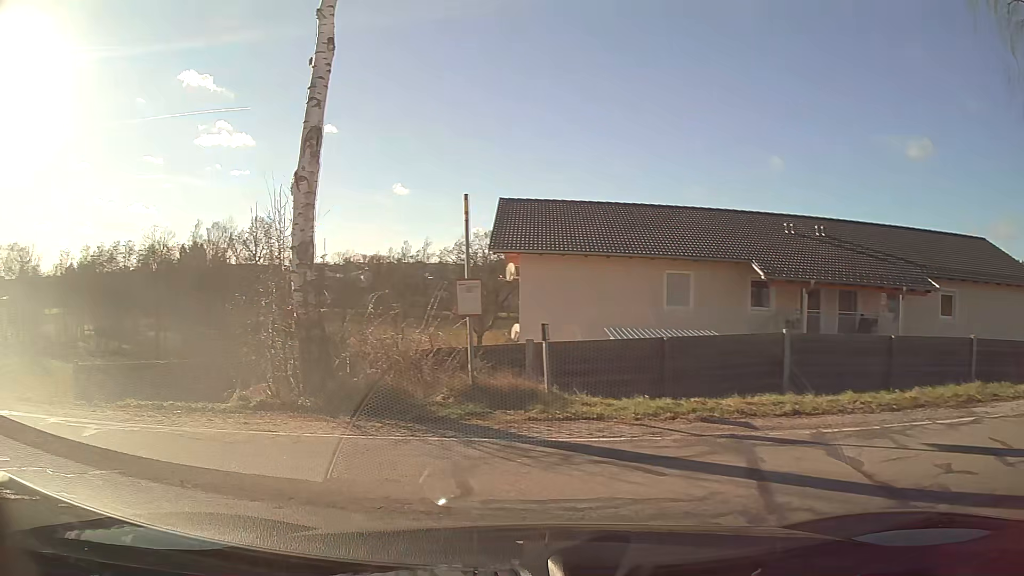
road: residential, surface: asphalt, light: Day
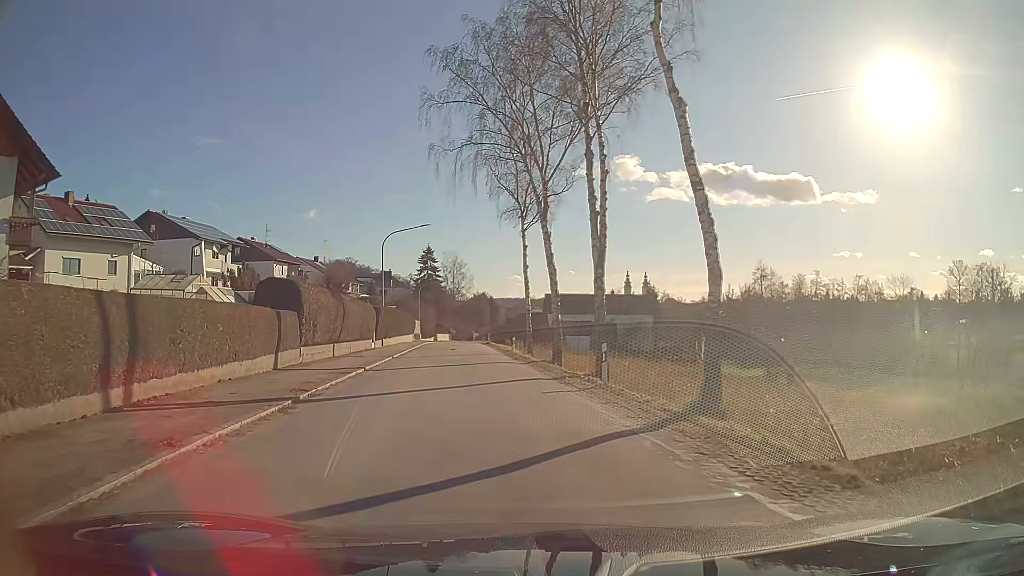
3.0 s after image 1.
(-9.4, +6.6) m; -78°
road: tertiary
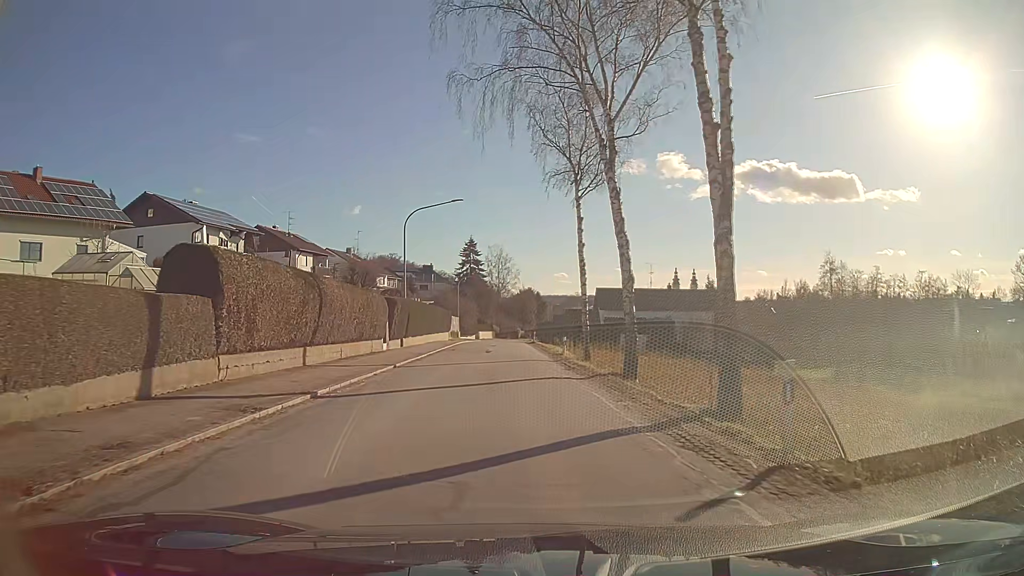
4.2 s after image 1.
(-0.4, +9.8) m; -4°
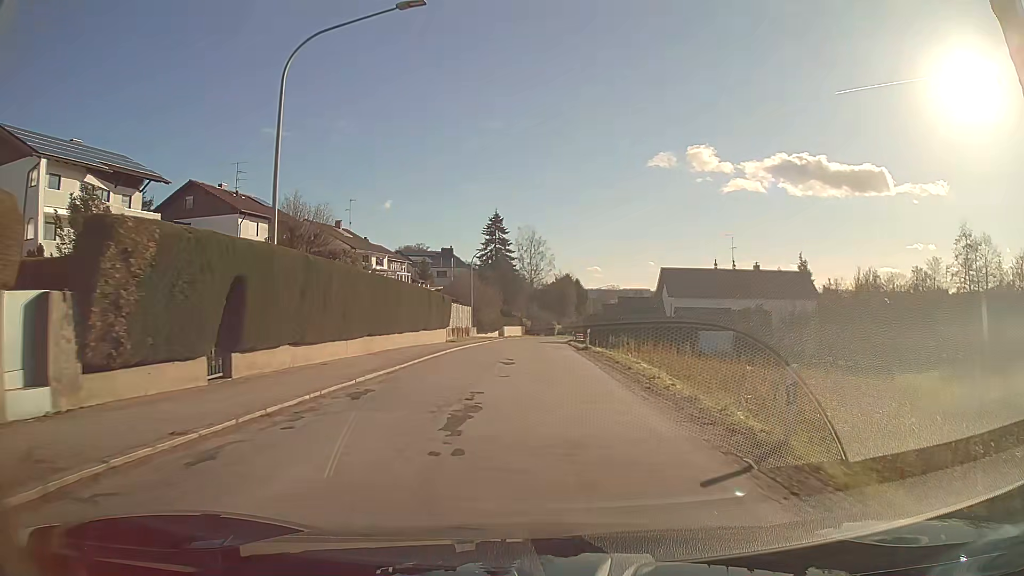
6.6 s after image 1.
(-0.8, +27.9) m; -3°
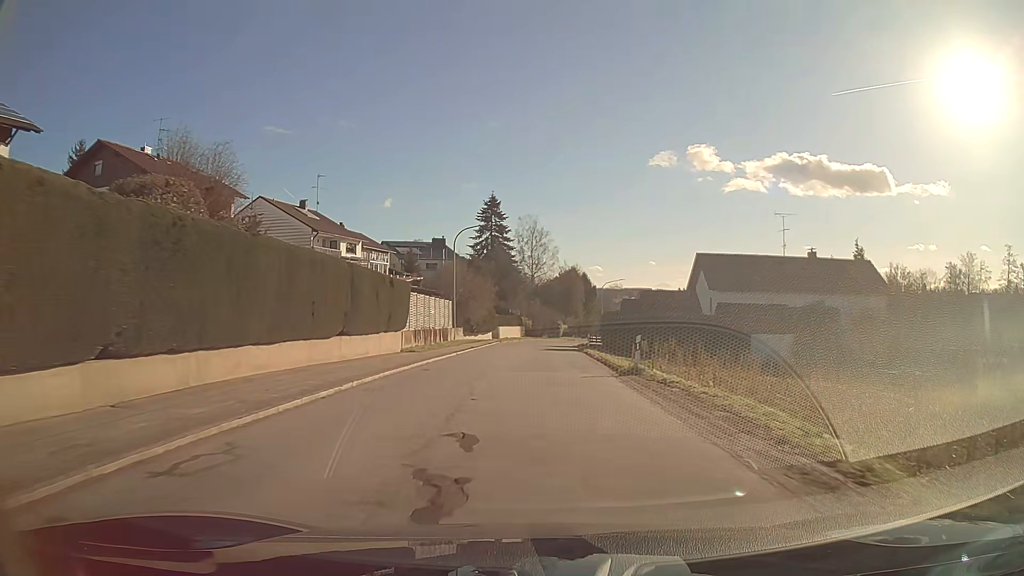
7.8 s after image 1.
(0.0, +16.3) m; 0°
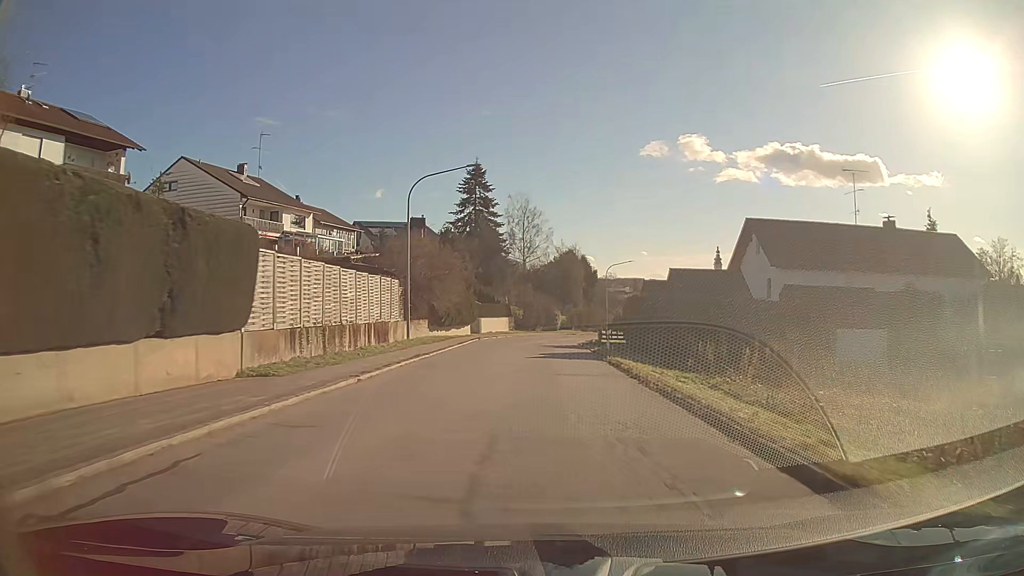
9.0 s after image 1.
(+0.1, +16.4) m; +1°
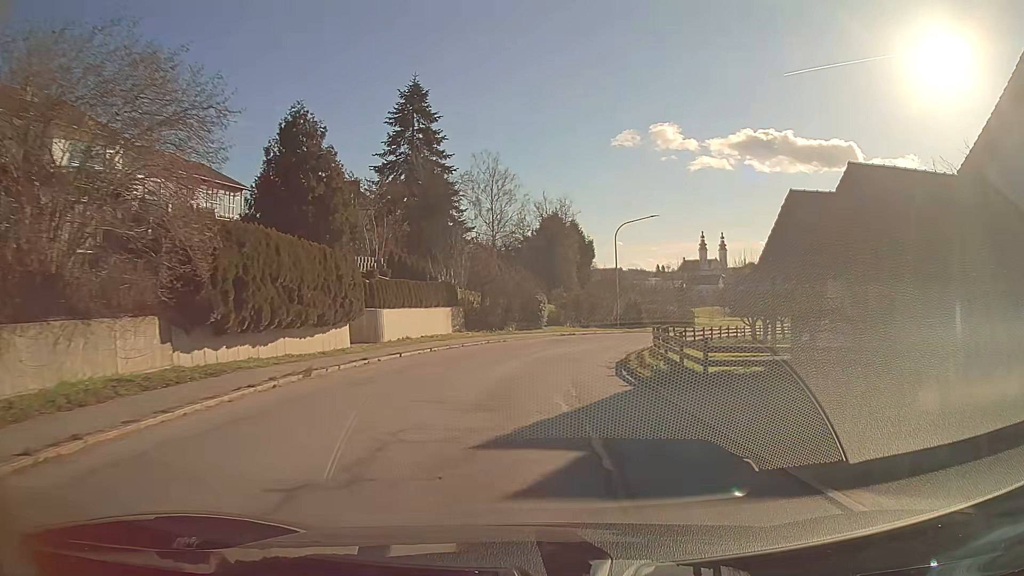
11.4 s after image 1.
(+0.5, +30.9) m; +2°
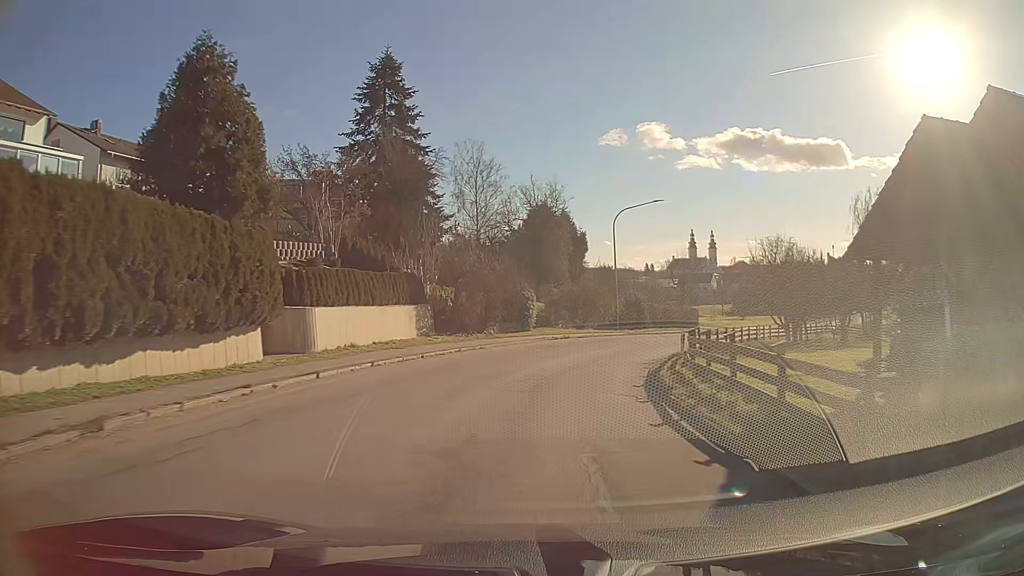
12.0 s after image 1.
(+0.1, +7.1) m; +2°
